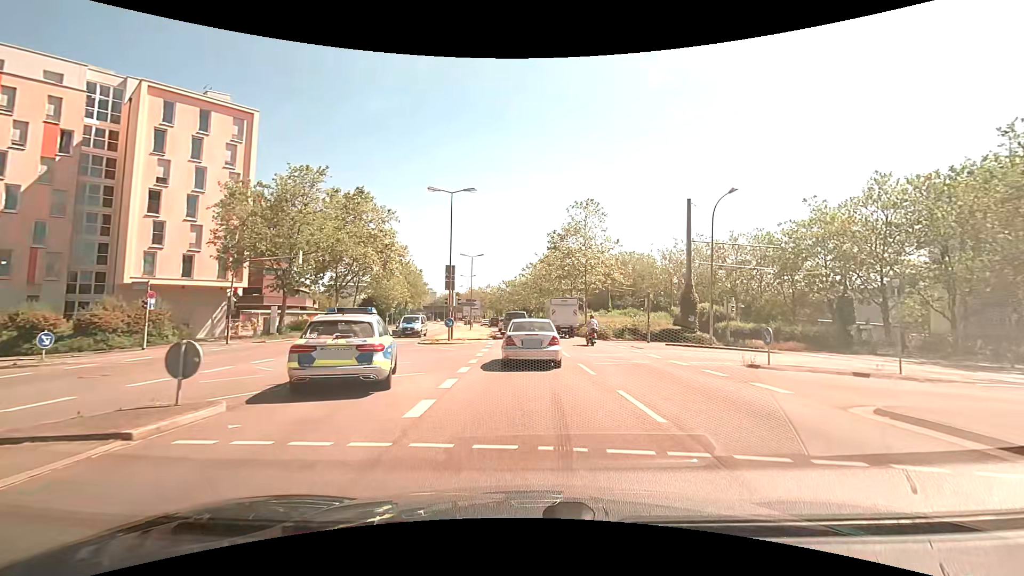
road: secondary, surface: asphalt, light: Day
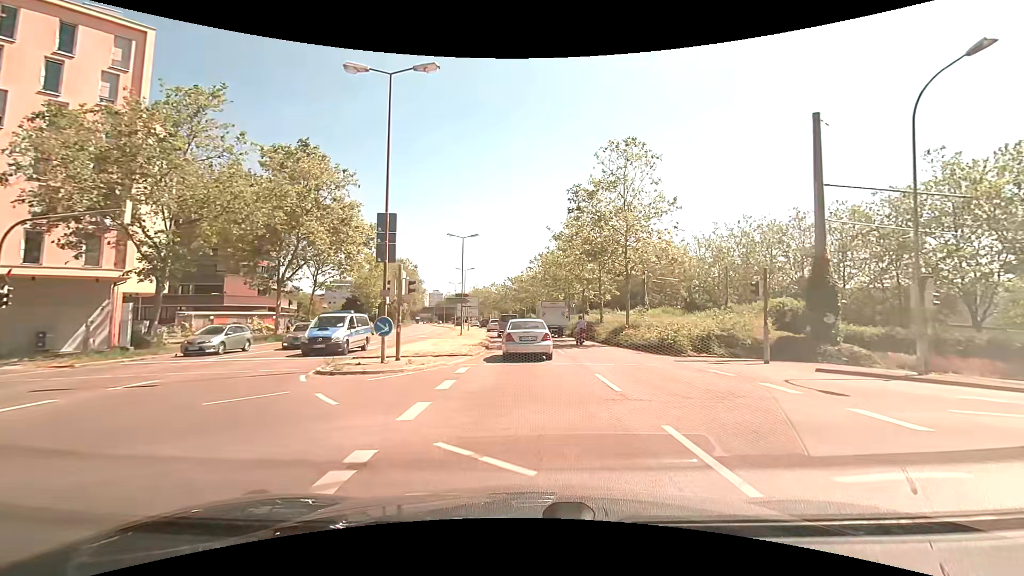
(-0.1, +15.5) m; -1°
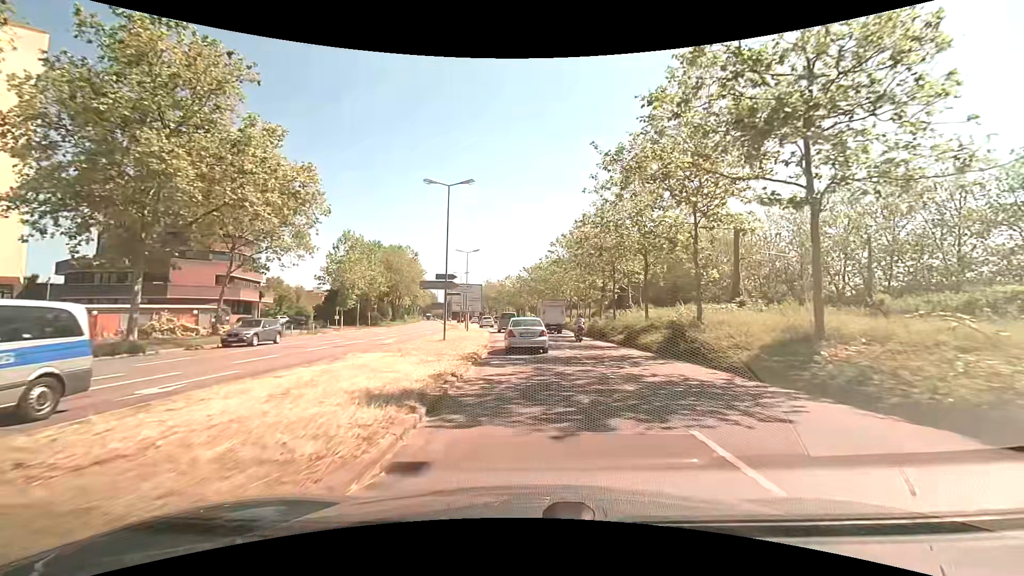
(-0.4, +17.5) m; -2°
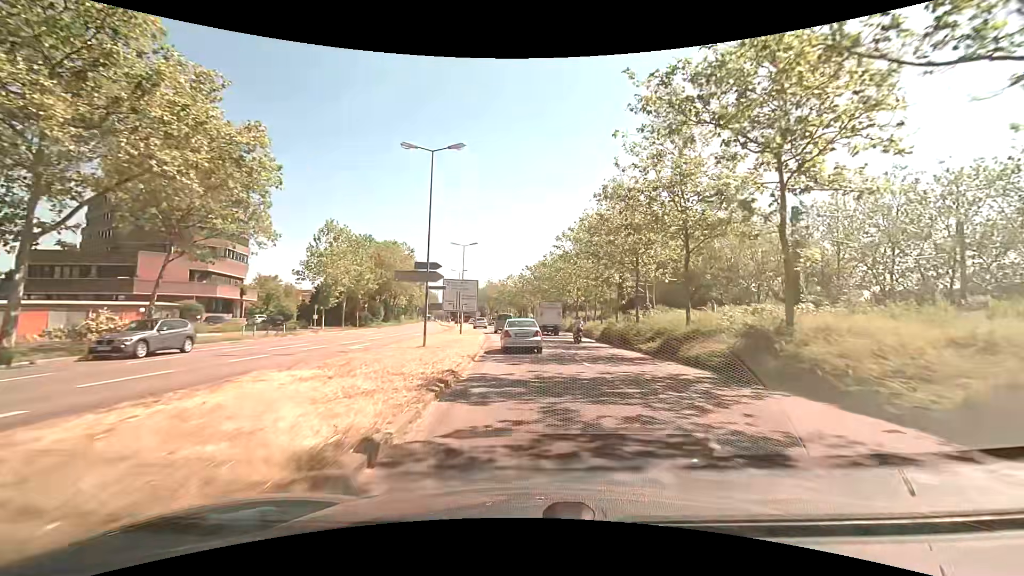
(0.0, +6.2) m; 0°
(0, +10) (0, +20) (-1, +30) (-2, +40) (-3, +50) (-4, +60) (-6, +70) (-8, +79) (-10, +89) (-12, +99) m
